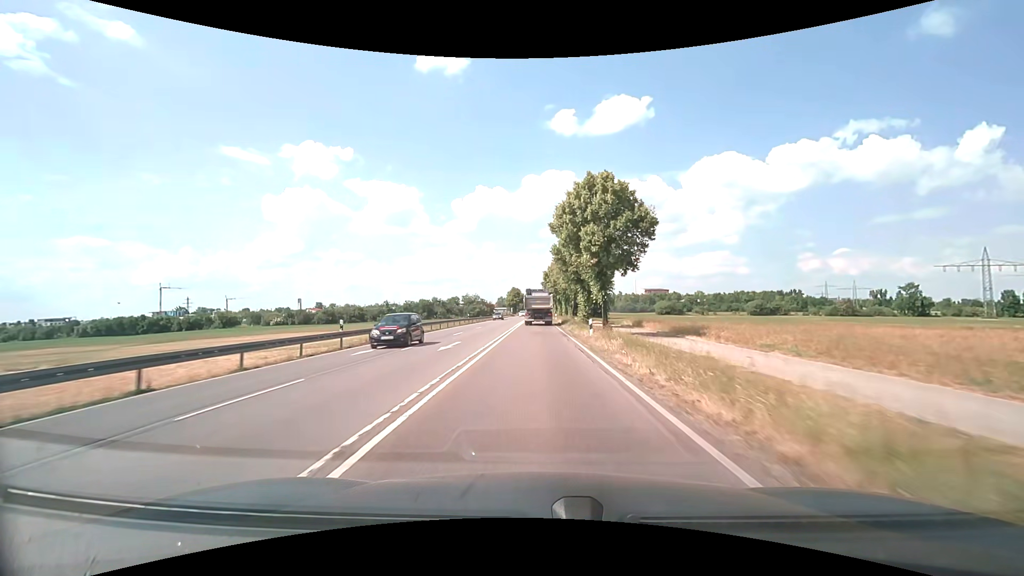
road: secondary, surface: asphalt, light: Day
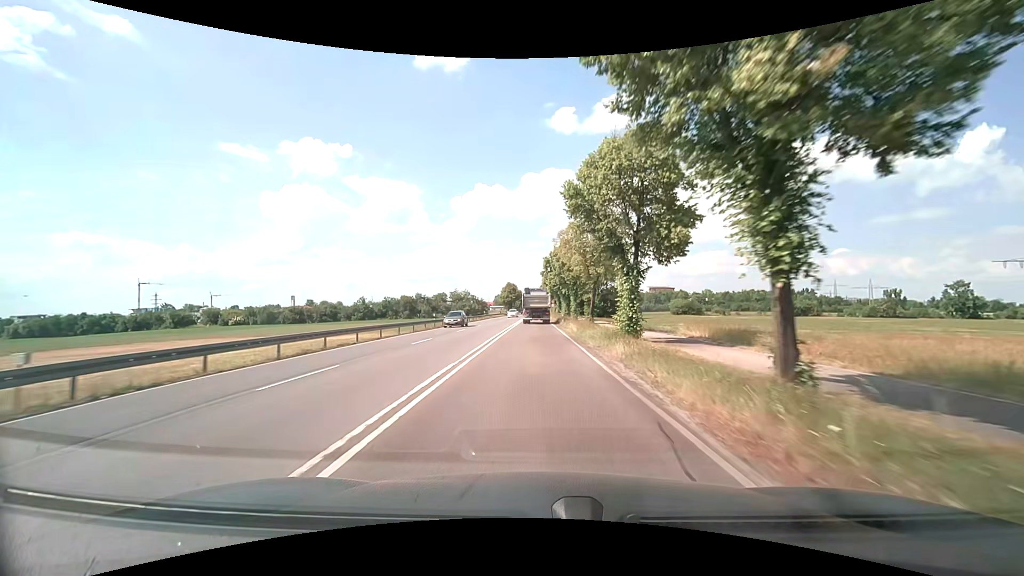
(0.0, +21.6) m; 0°
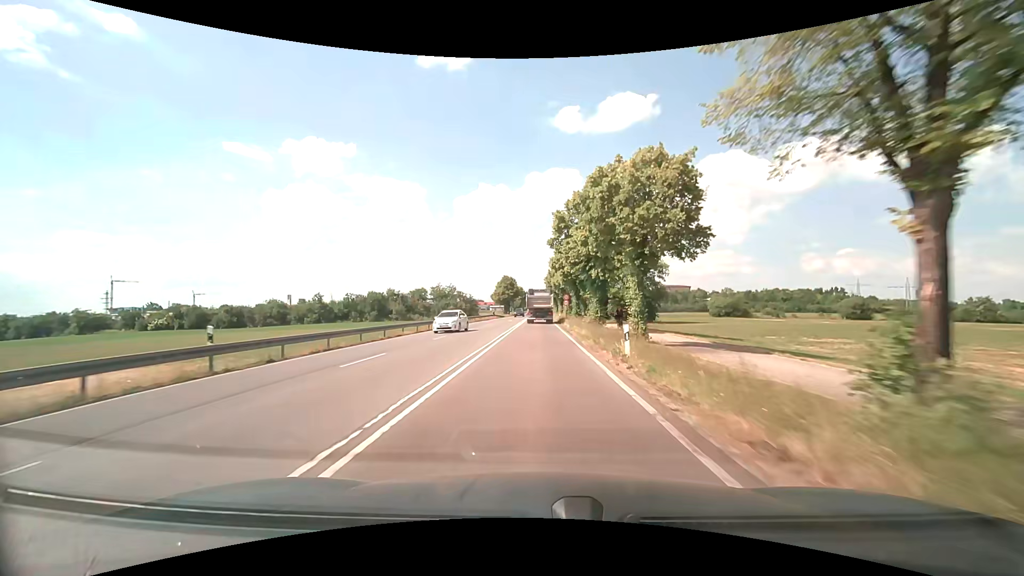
(-0.1, +32.0) m; 0°
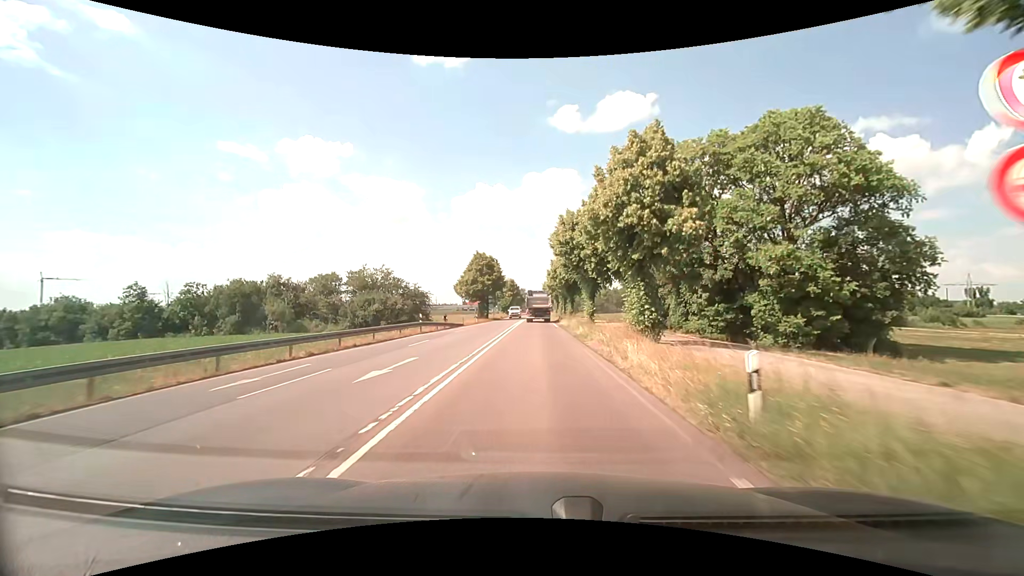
(+0.1, +52.1) m; 0°
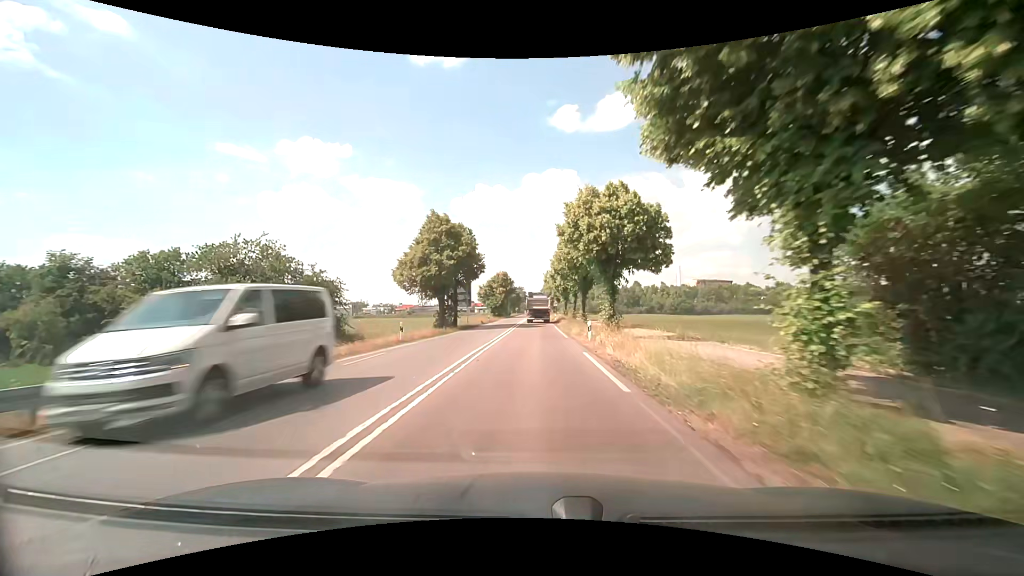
(0.0, +30.5) m; 0°
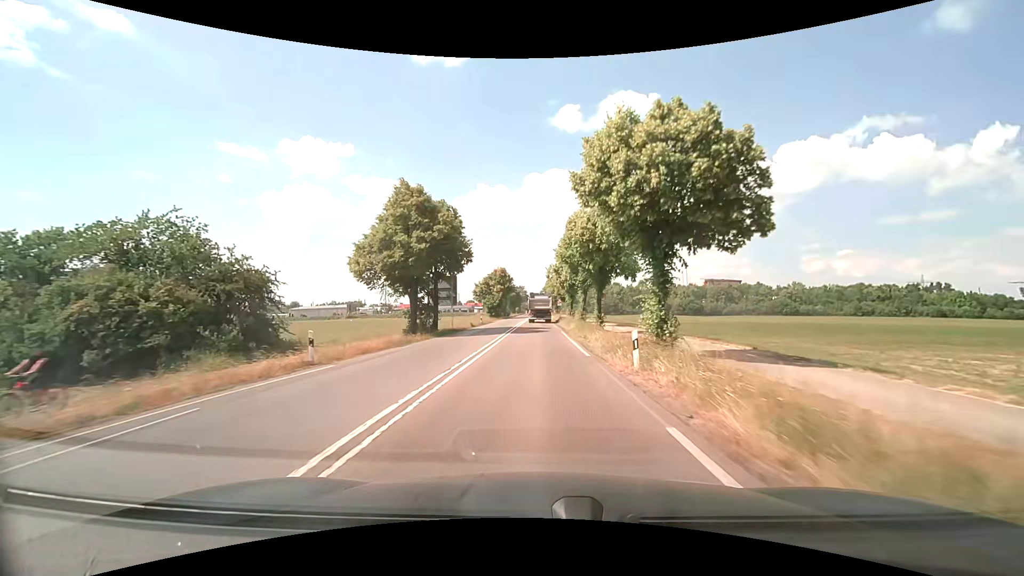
(0.0, +10.1) m; 0°
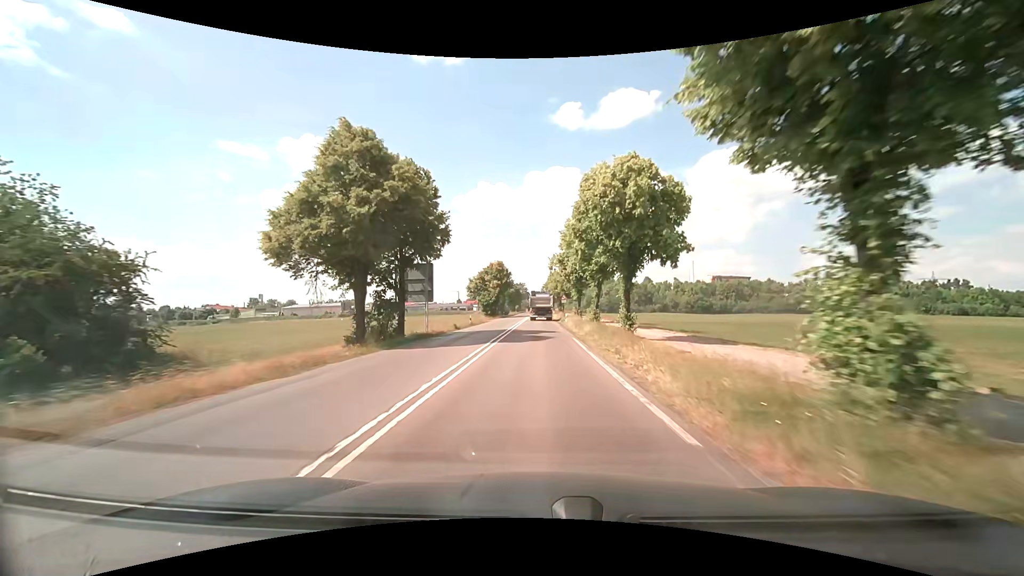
(0.0, +10.0) m; 0°
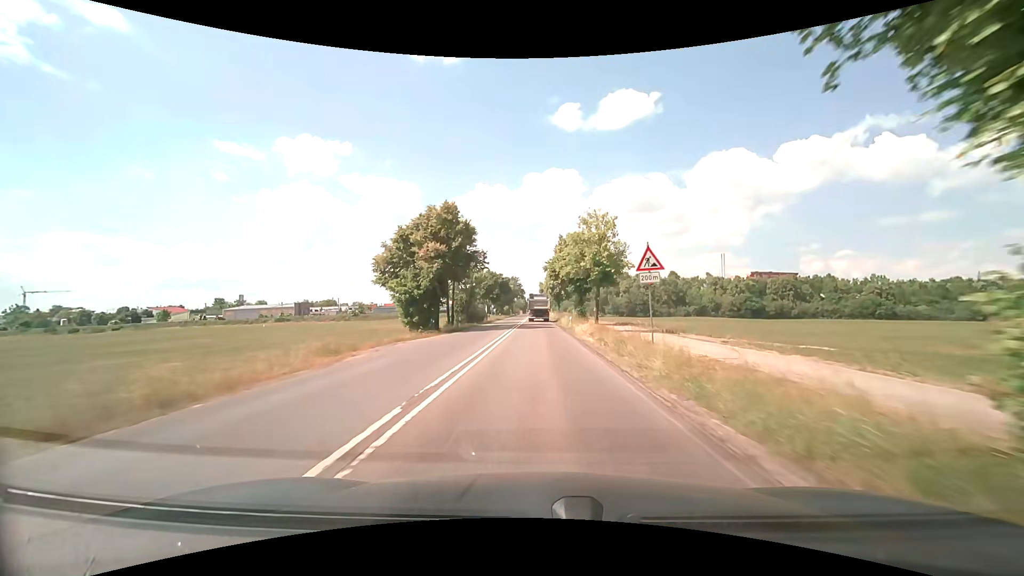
(+0.1, +49.9) m; 0°
(0, +10) (0, +20) (0, +30) (0, +40) (0, +50) (0, +60) (0, +70) (0, +80) (0, +90) (0, +100) m
